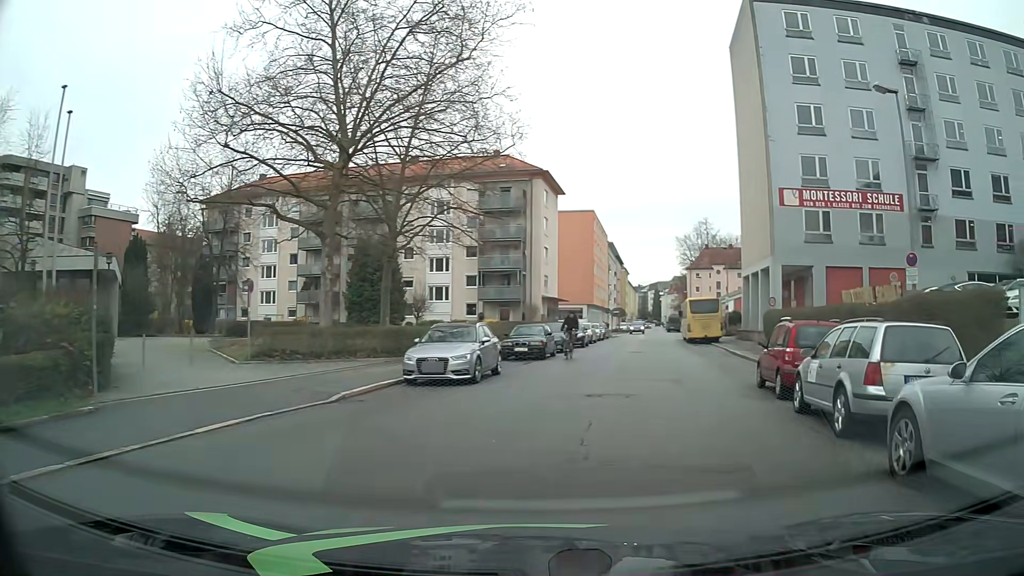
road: tertiary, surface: asphalt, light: Day
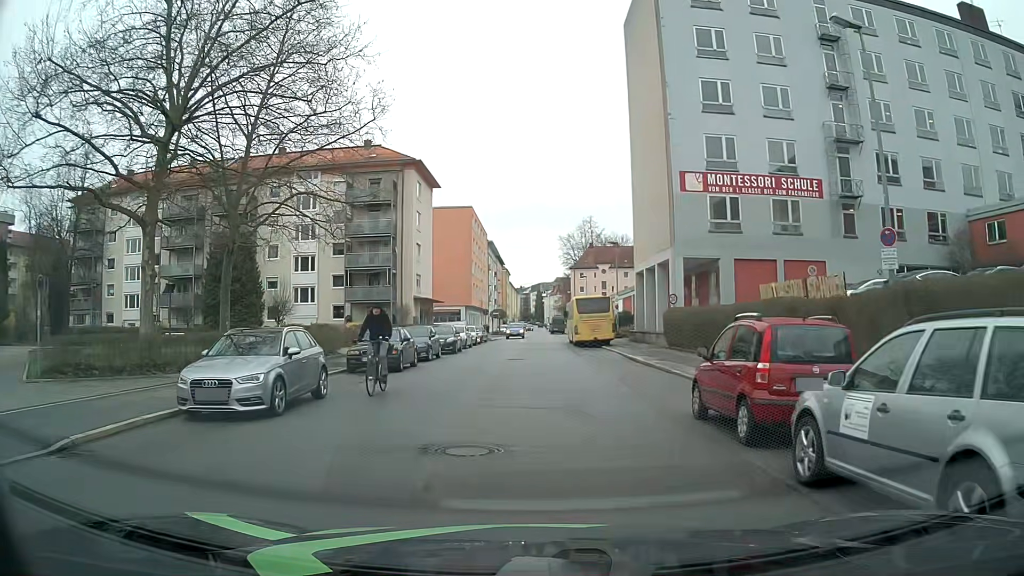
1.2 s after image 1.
(+0.6, +5.3) m; +9°
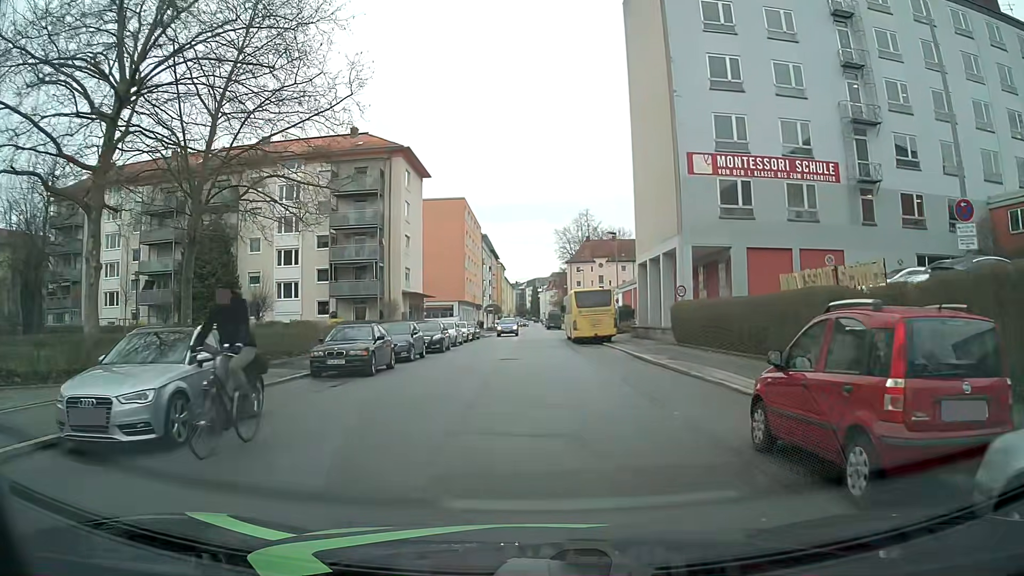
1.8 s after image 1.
(0.0, +3.2) m; 0°
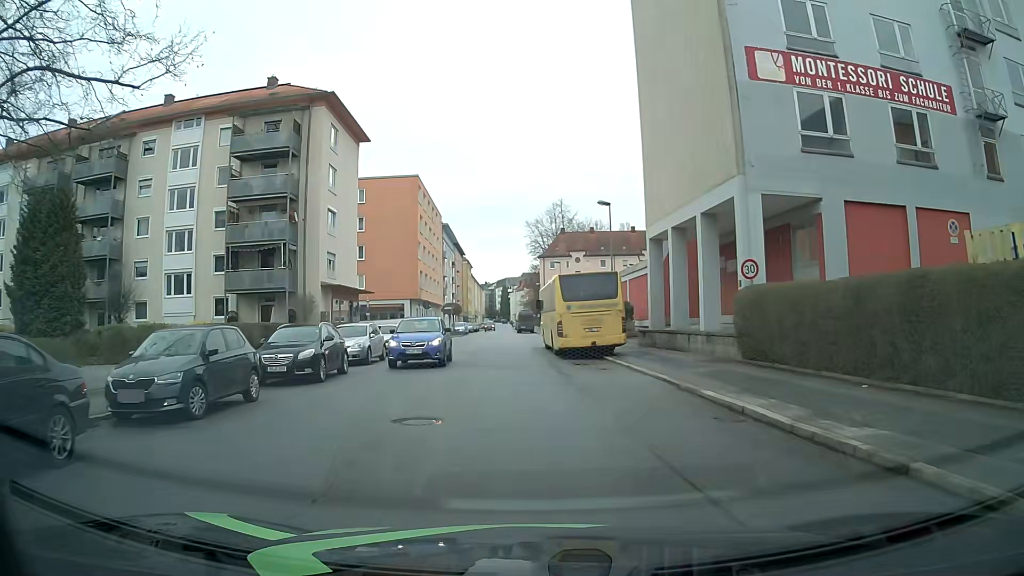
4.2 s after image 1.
(+0.5, +14.7) m; +4°
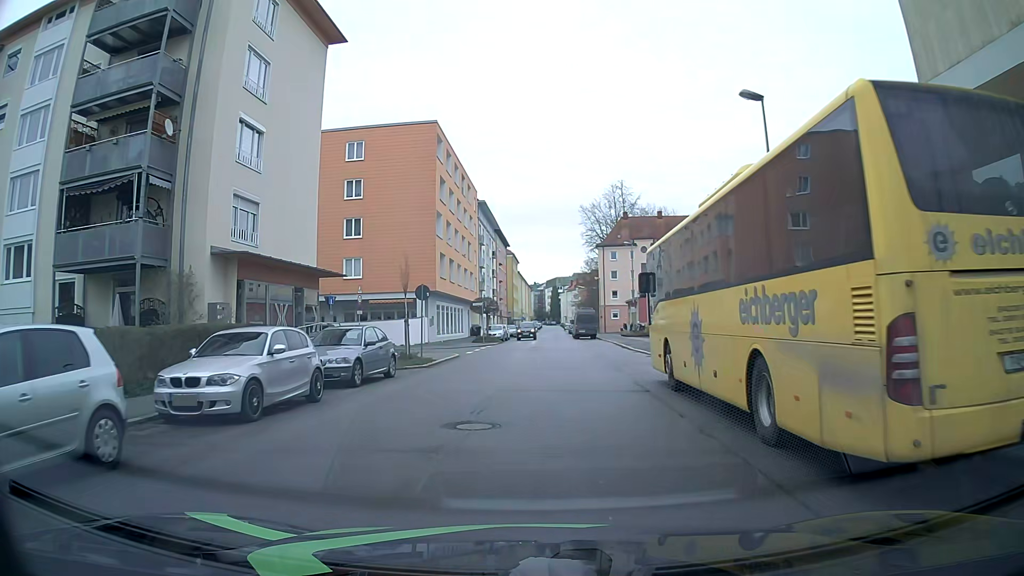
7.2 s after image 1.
(-1.1, +20.6) m; -5°
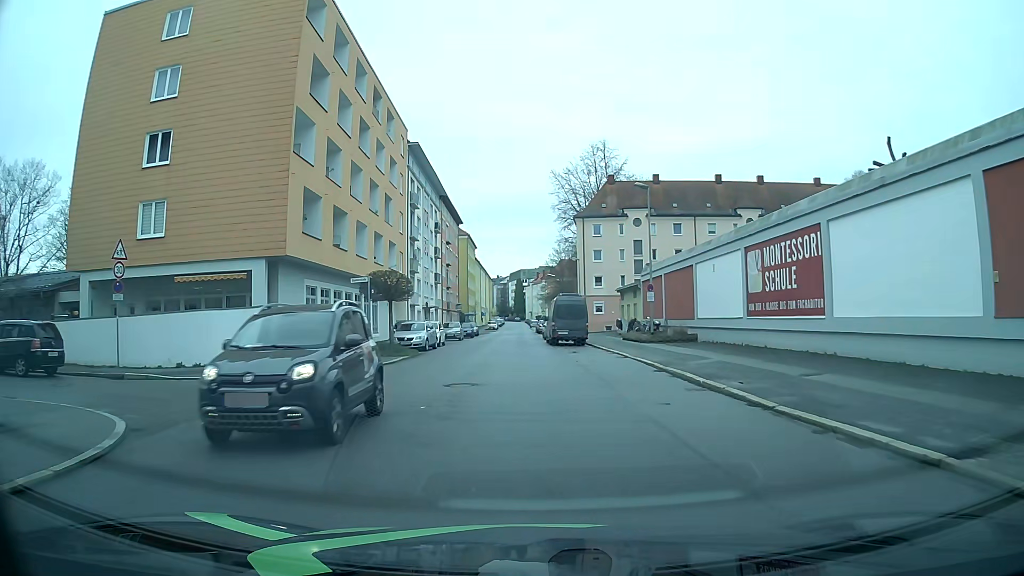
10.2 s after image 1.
(+1.0, +24.8) m; +4°
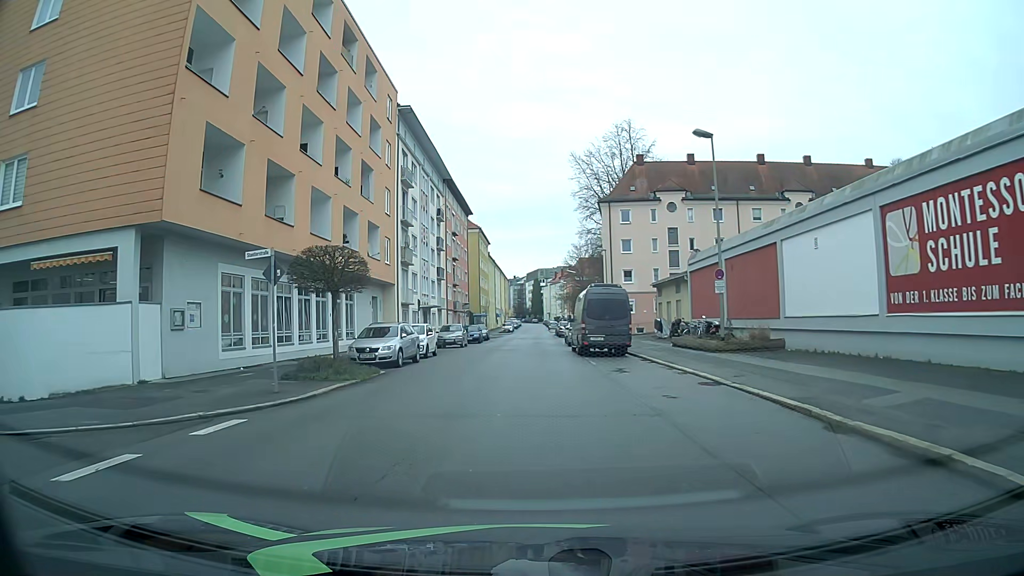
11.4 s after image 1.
(-0.2, +10.4) m; -1°
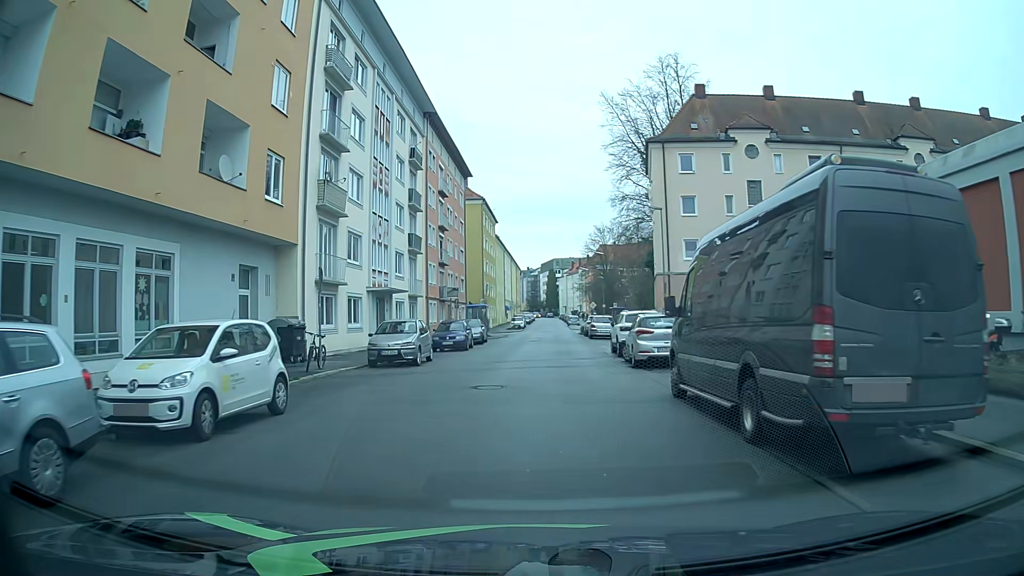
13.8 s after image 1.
(-0.5, +20.5) m; -2°
(0, +10) (0, +20) (+1, +30) (+1, +40) (+2, +50) (+2, +60) (+3, +70) (+3, +80) (+3, +90) (+4, +100) m
